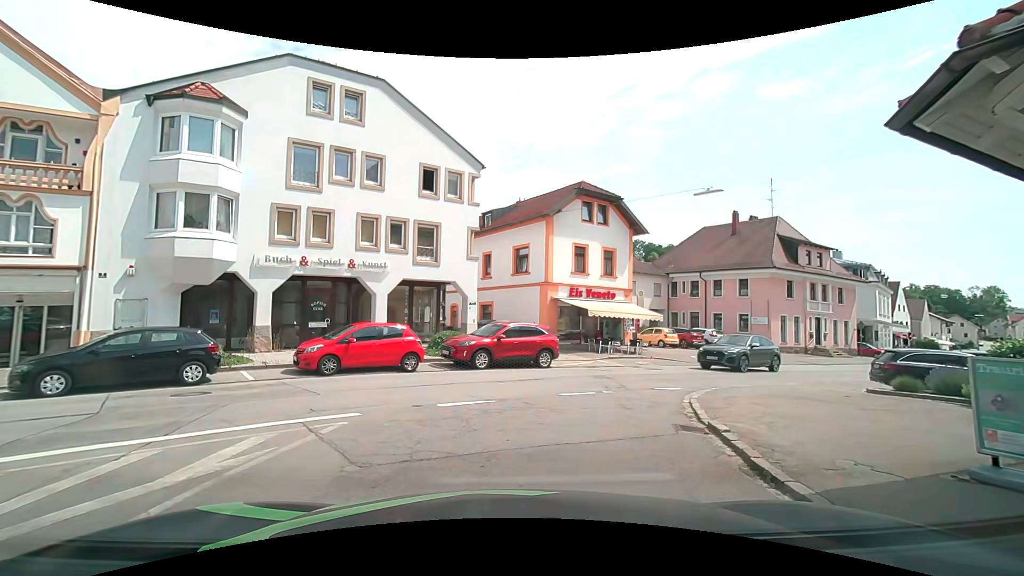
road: residential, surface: asphalt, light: Day
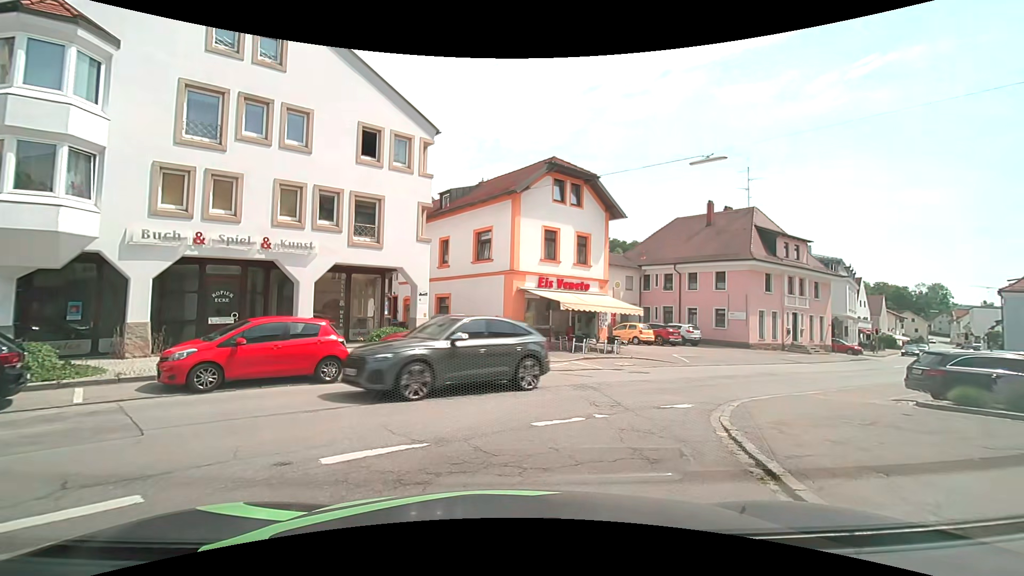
(+0.2, +3.8) m; +4°
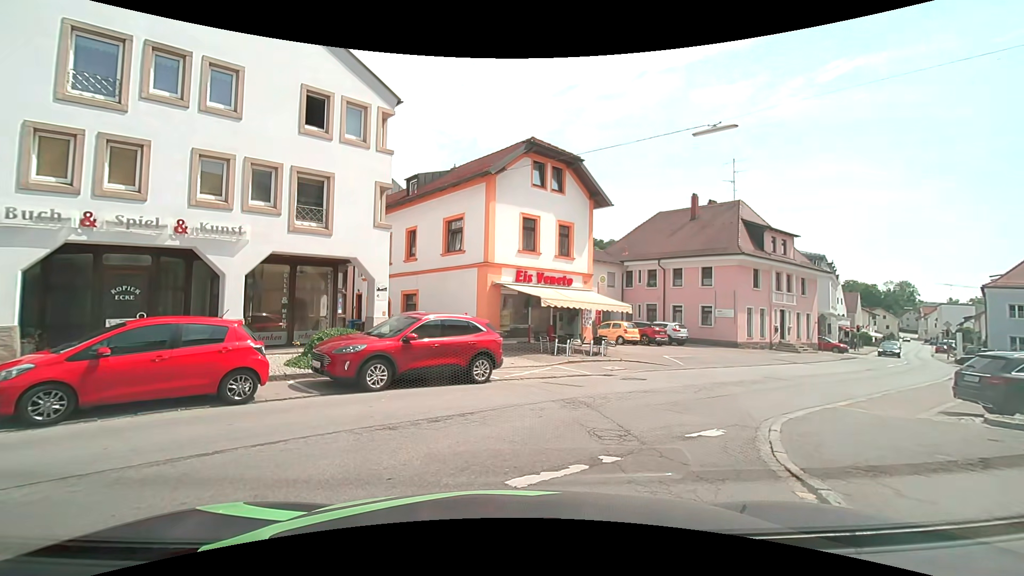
(+0.1, +2.6) m; +5°
